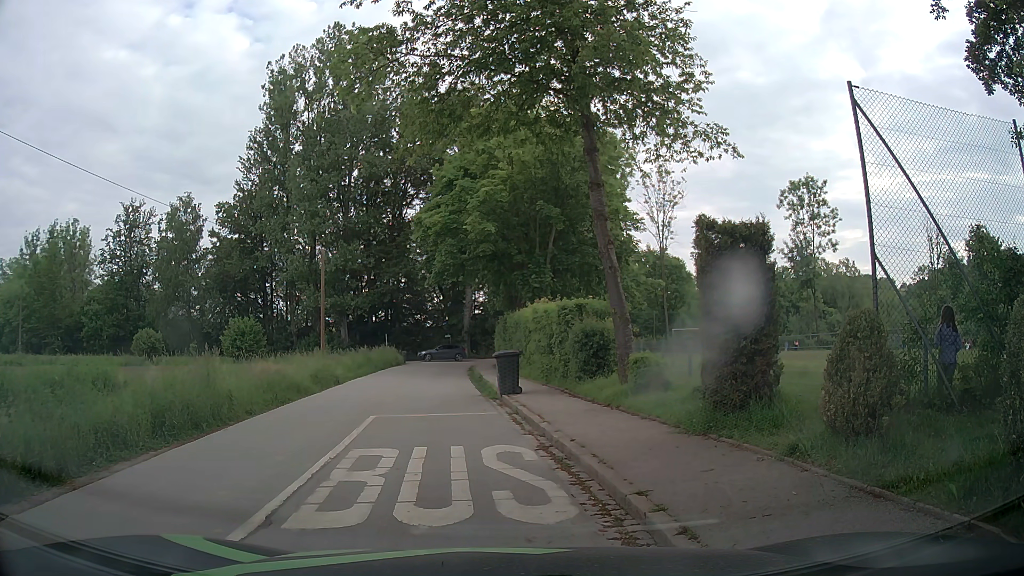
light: Day
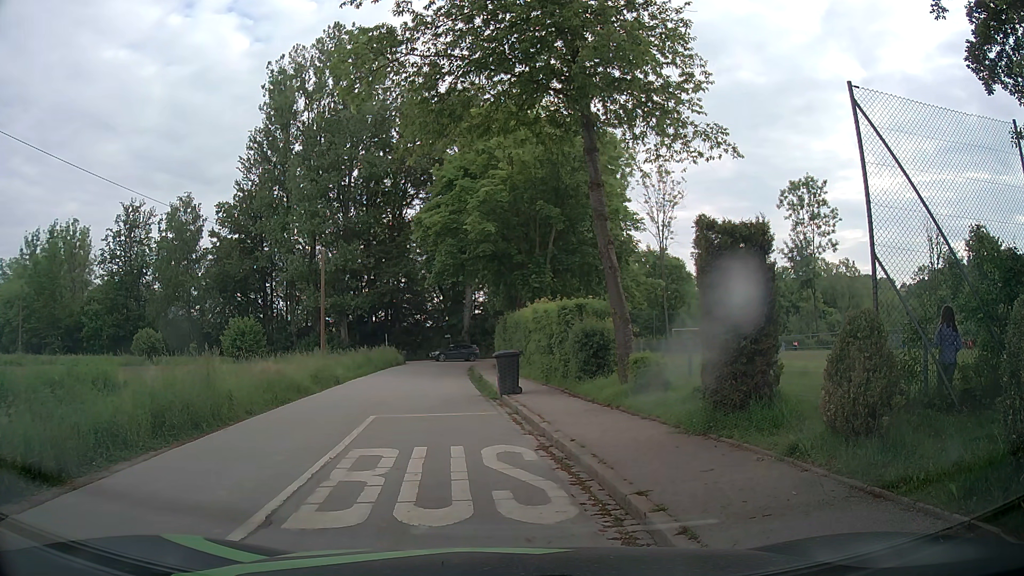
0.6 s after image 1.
(0.0, 0.0) m; 0°
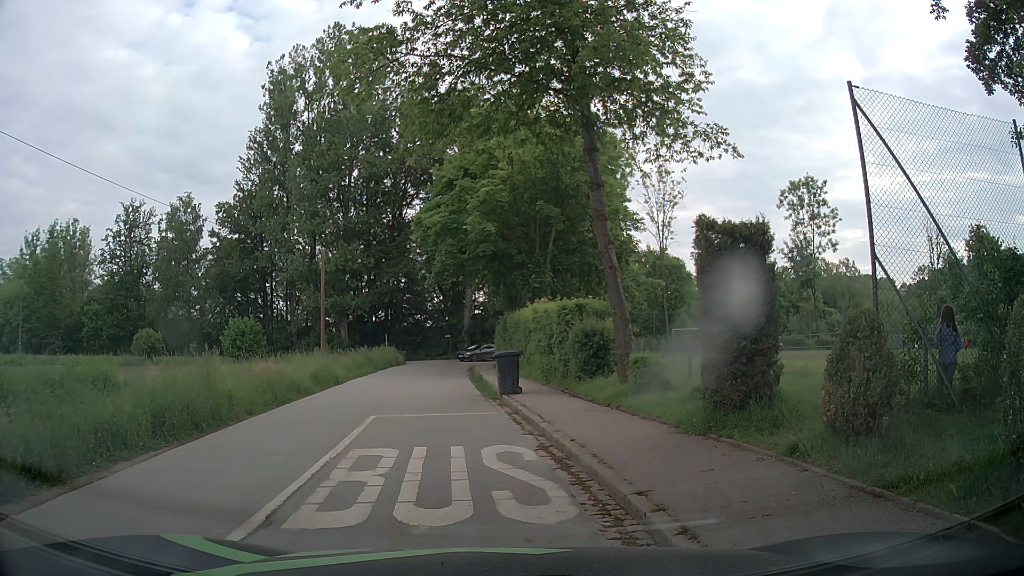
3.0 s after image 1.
(0.0, 0.0) m; 0°
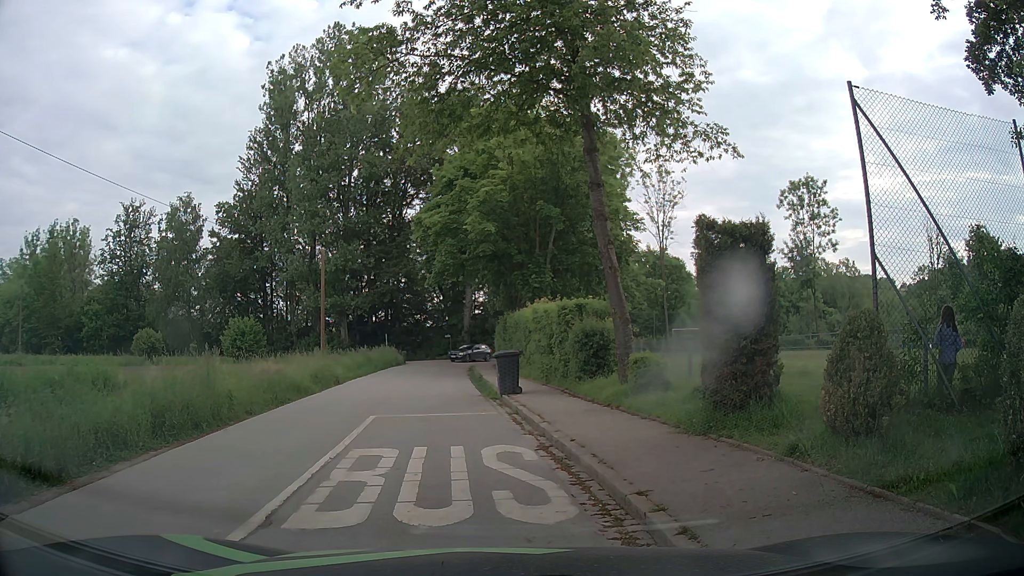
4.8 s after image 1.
(0.0, 0.0) m; 0°
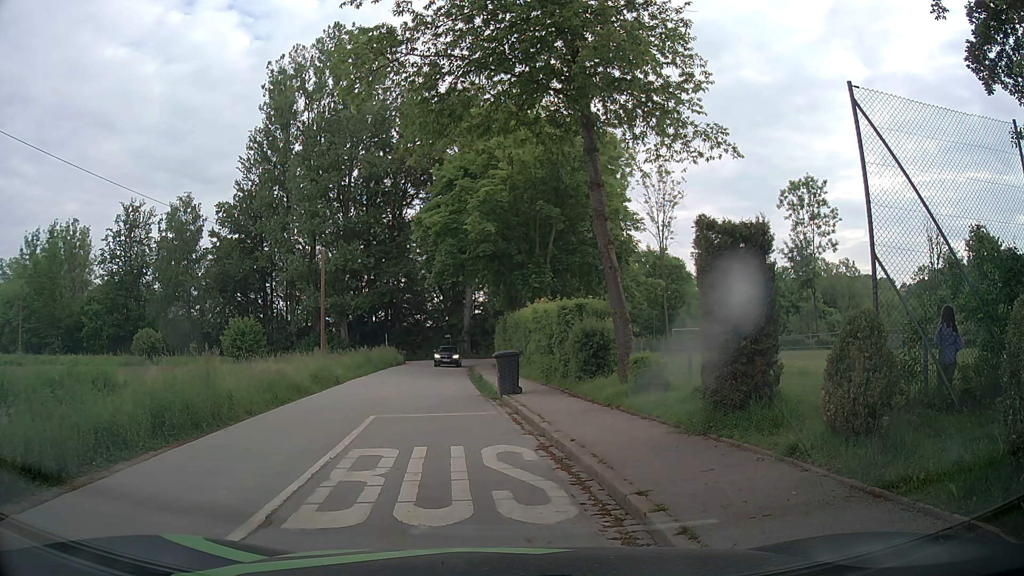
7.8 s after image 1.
(0.0, 0.0) m; 0°
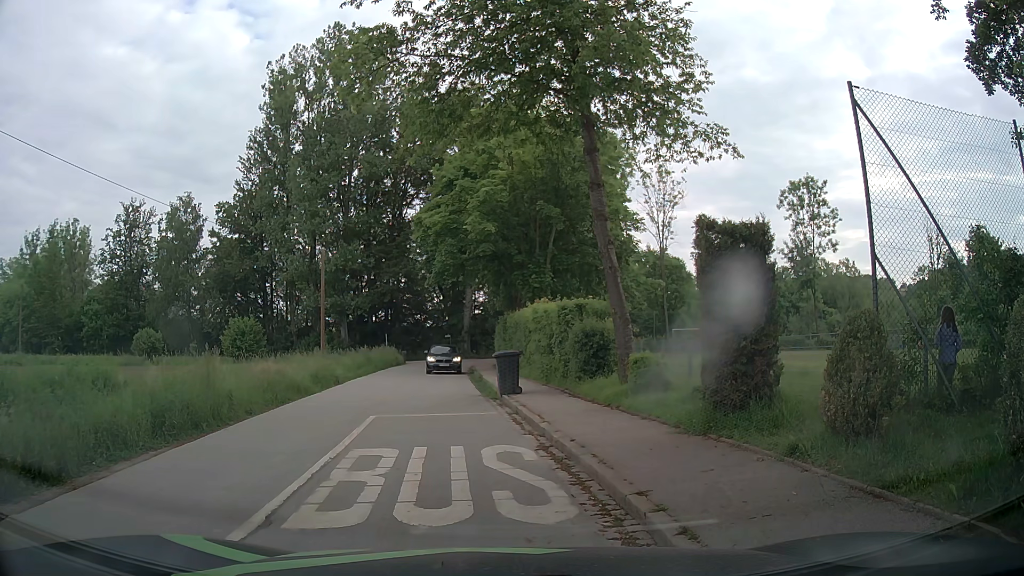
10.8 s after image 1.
(0.0, 0.0) m; 0°
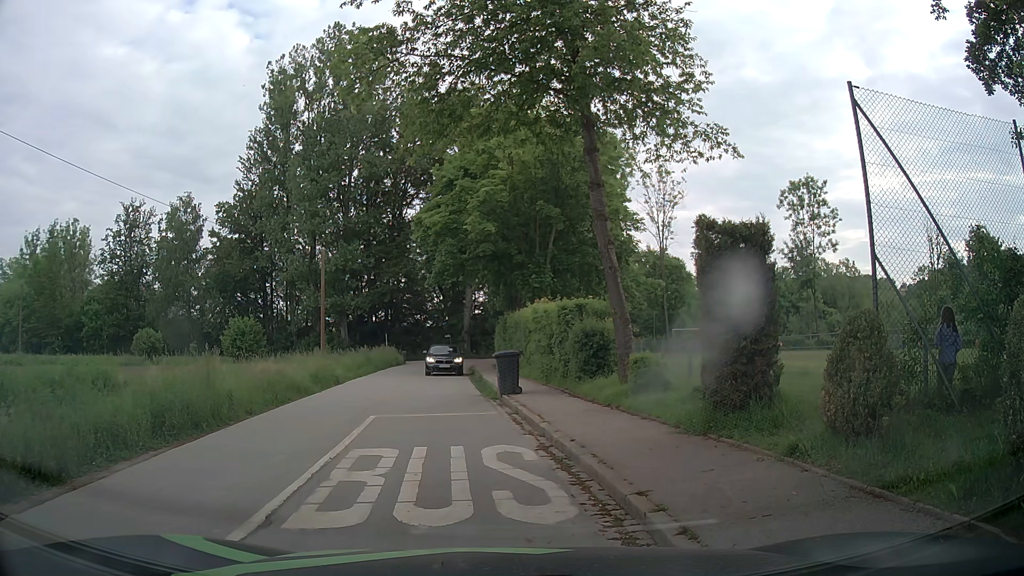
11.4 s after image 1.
(0.0, 0.0) m; 0°
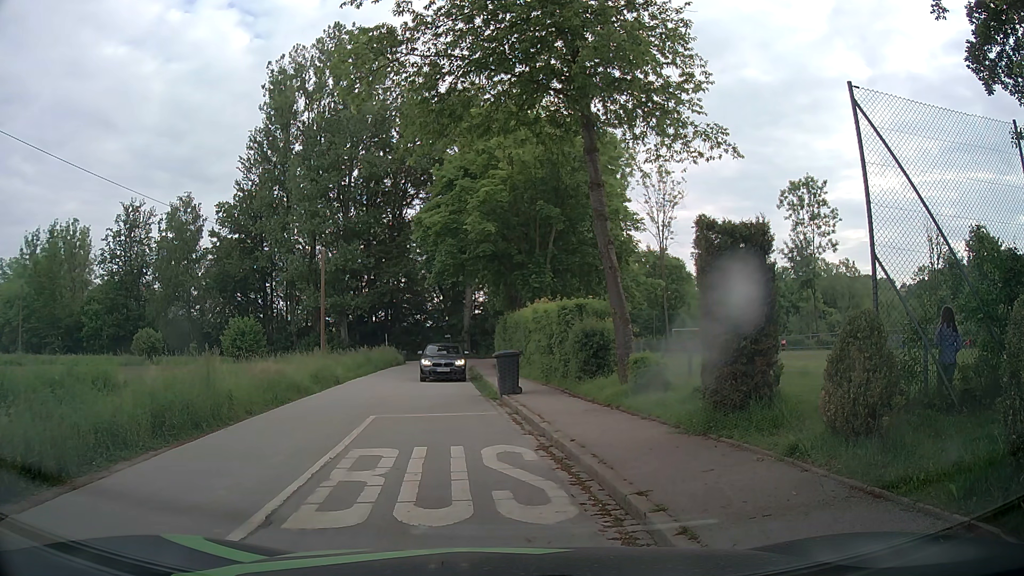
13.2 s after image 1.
(0.0, 0.0) m; 0°
